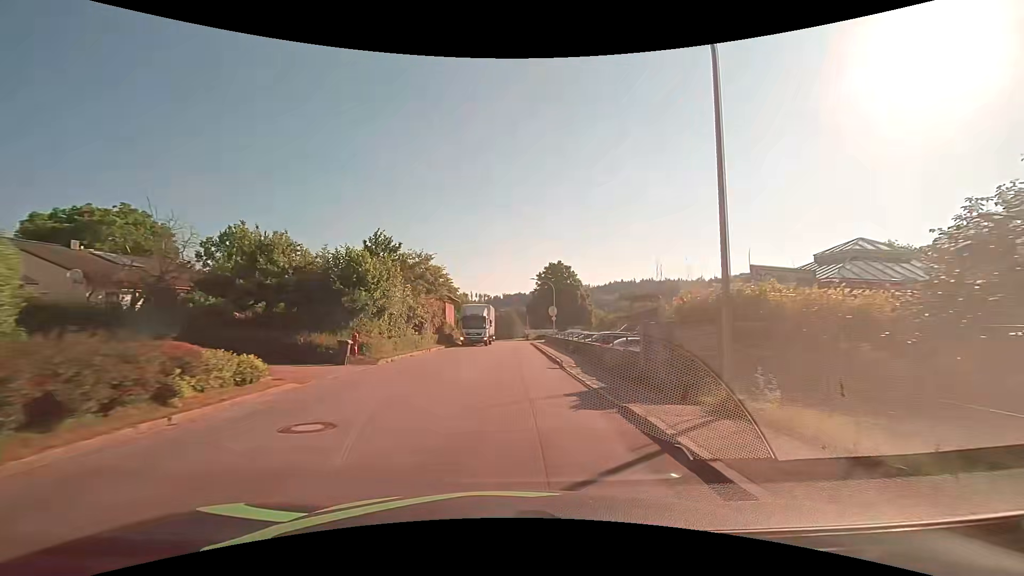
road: tertiary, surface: asphalt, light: Day
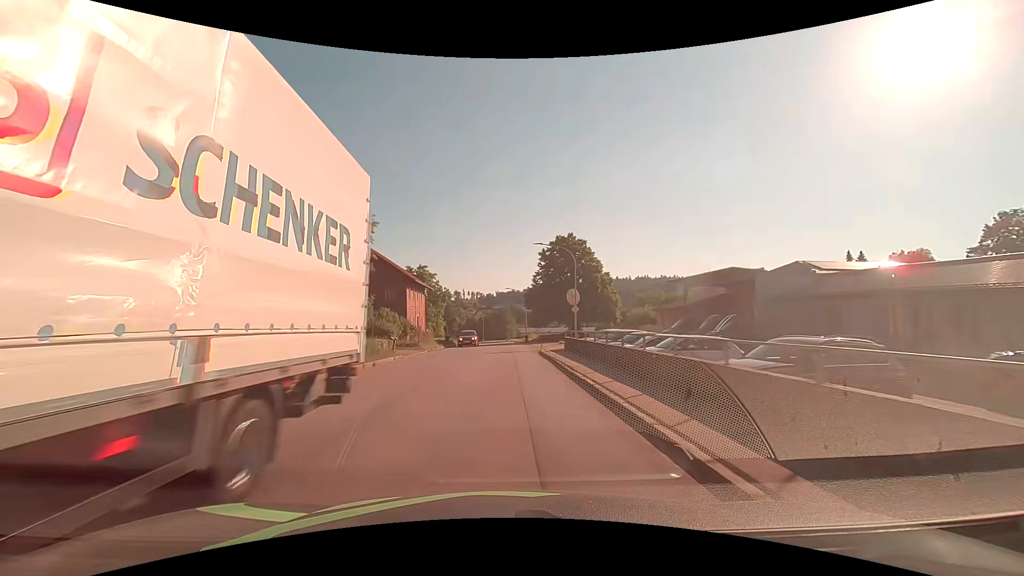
(+0.1, +23.4) m; +1°
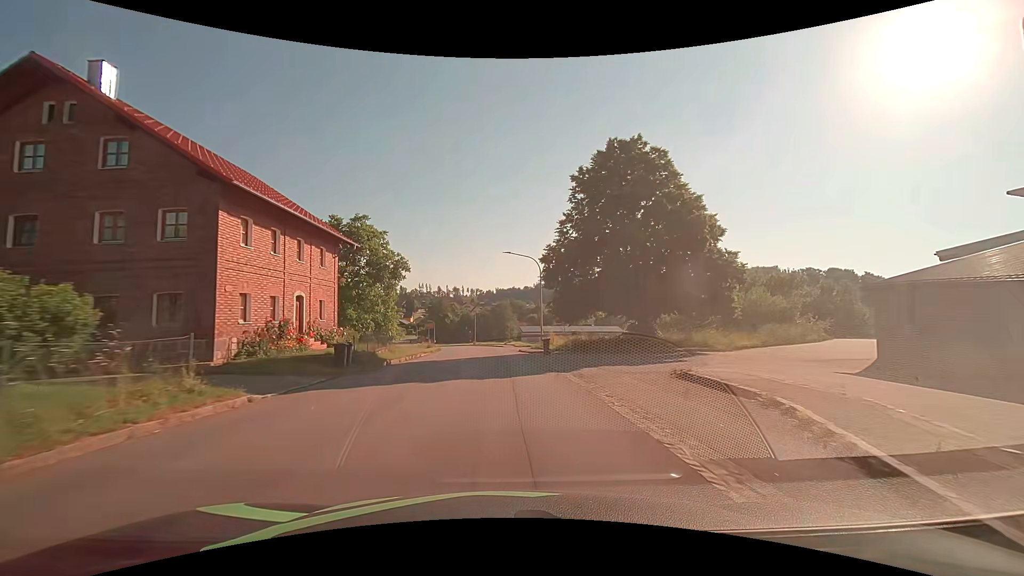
(0.0, +31.3) m; 0°
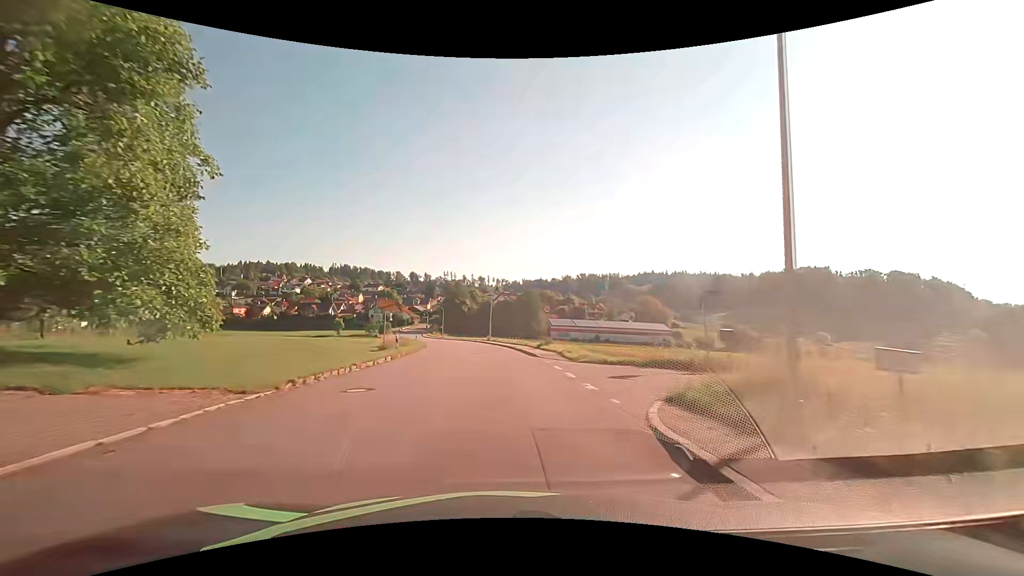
(-0.8, +31.3) m; -3°
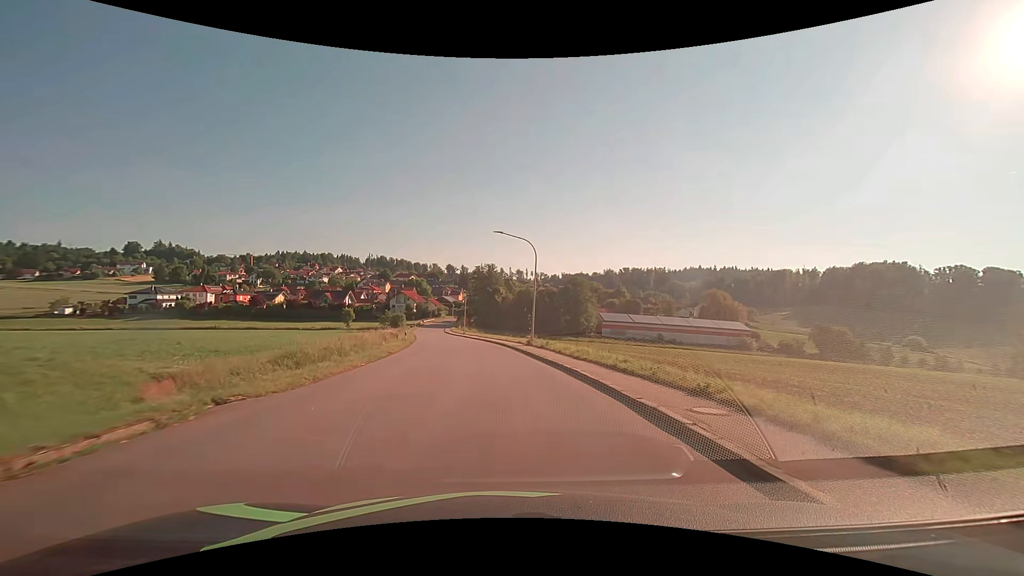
(-1.1, +31.5) m; -4°
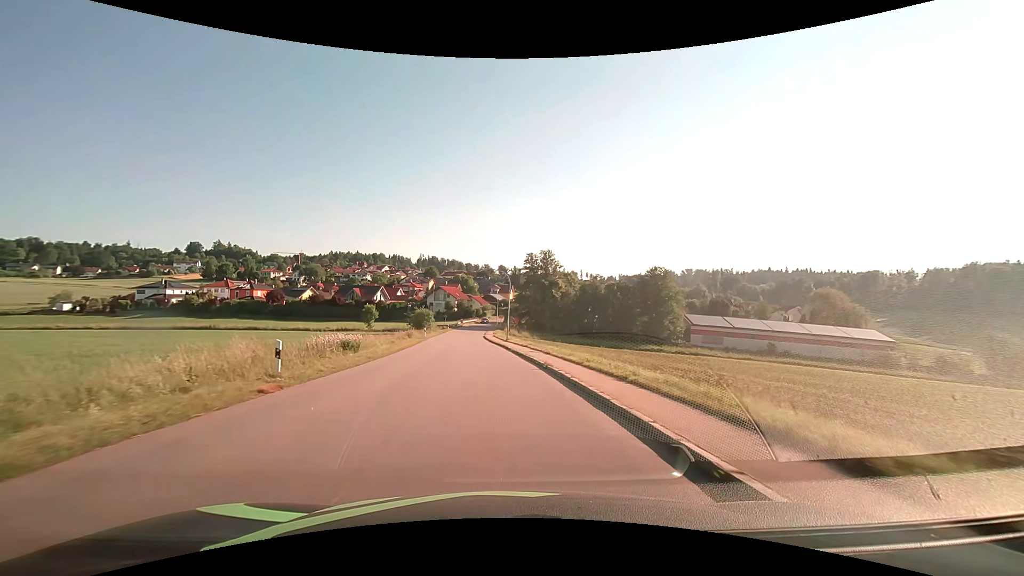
(-1.6, +31.3) m; -6°
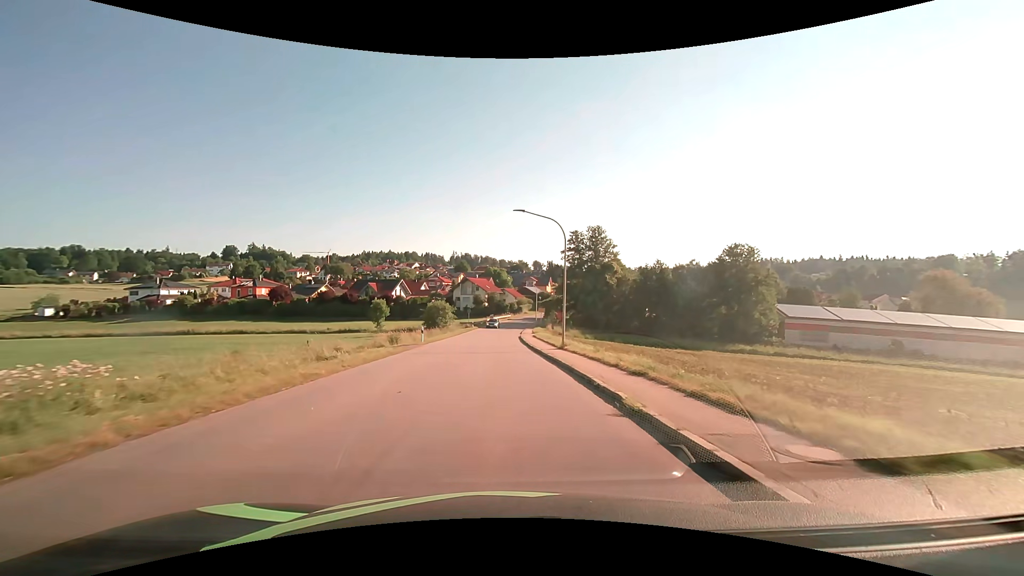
(-0.9, +23.2) m; -4°
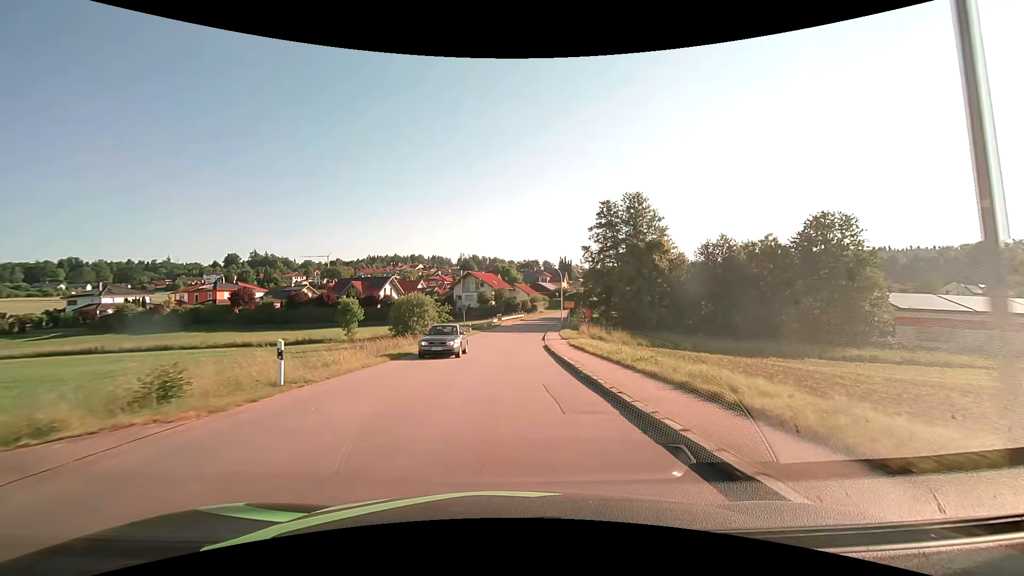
(-0.4, +23.2) m; -1°
(0, +10) (0, +20) (0, +30) (+1, +40) (+1, +50) (+3, +60) (+4, +70) (+6, +79) (+9, +89) (+12, +99) m
